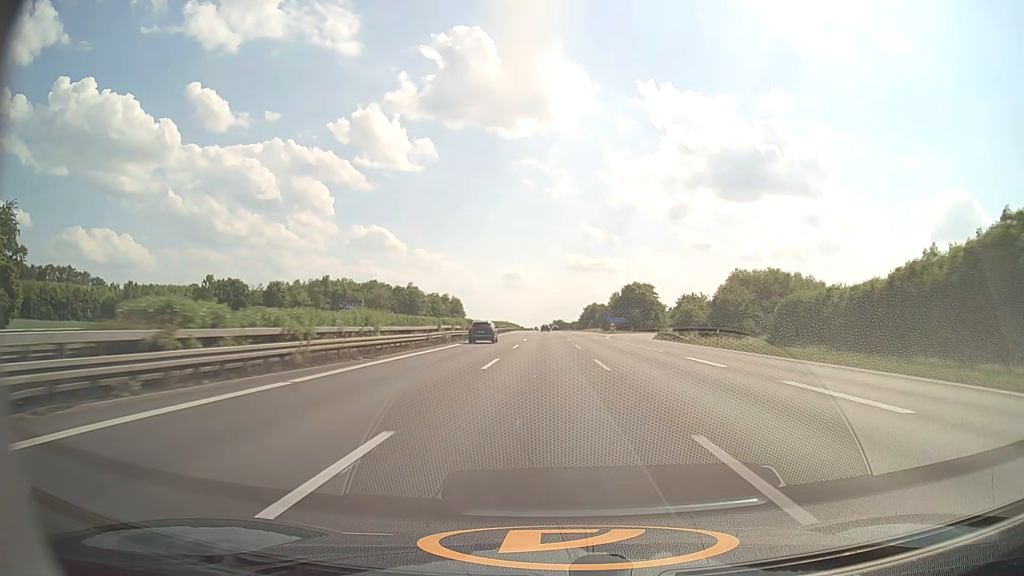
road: motorway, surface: asphalt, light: Day
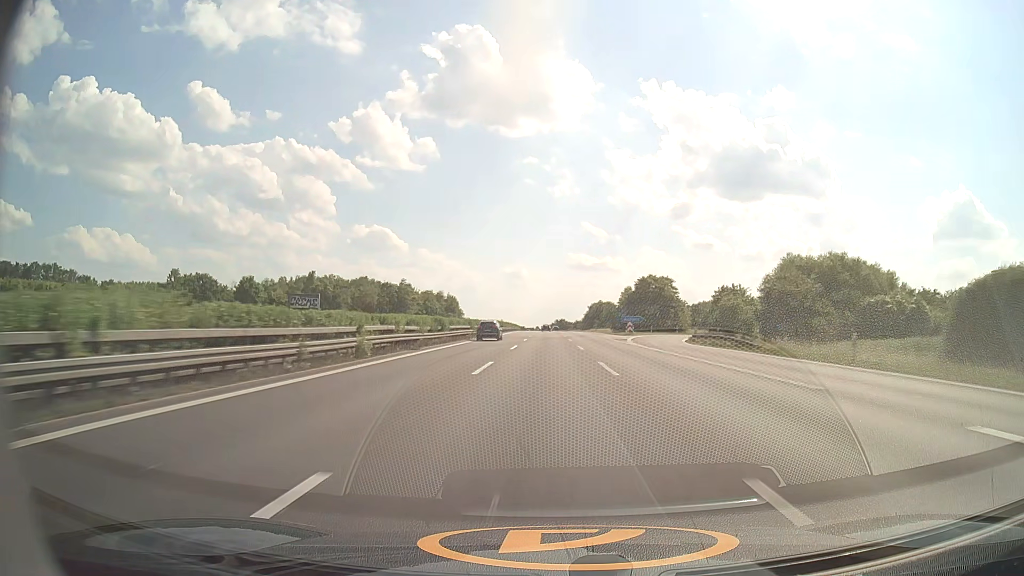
(0.0, +20.3) m; 0°
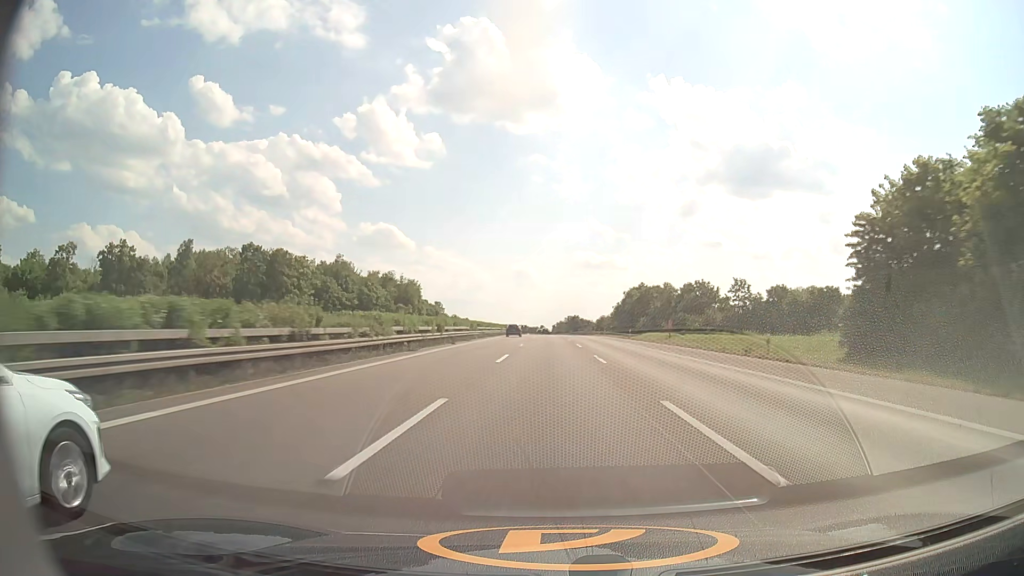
(-0.6, +101.8) m; -1°
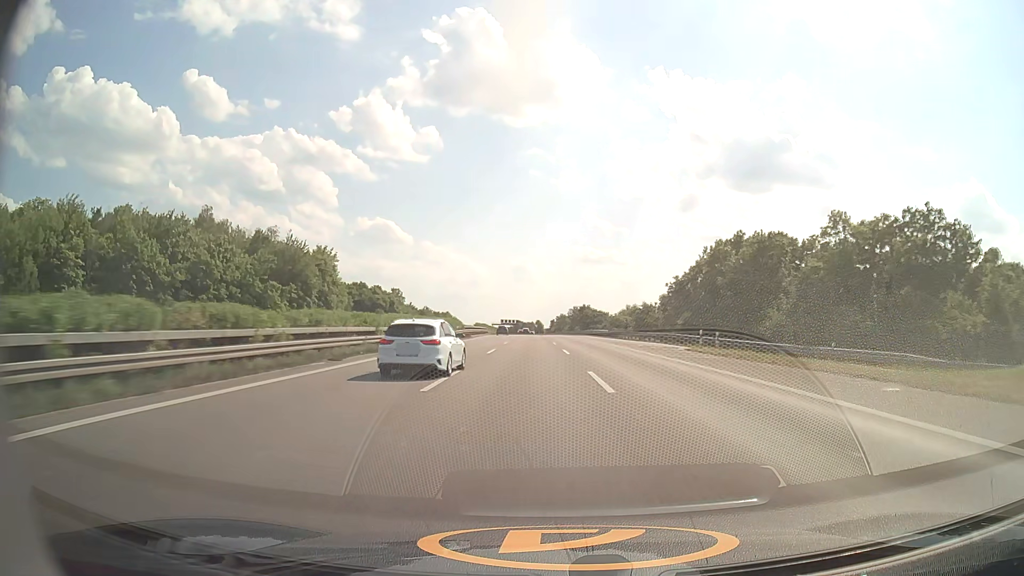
(+0.1, +81.9) m; 0°
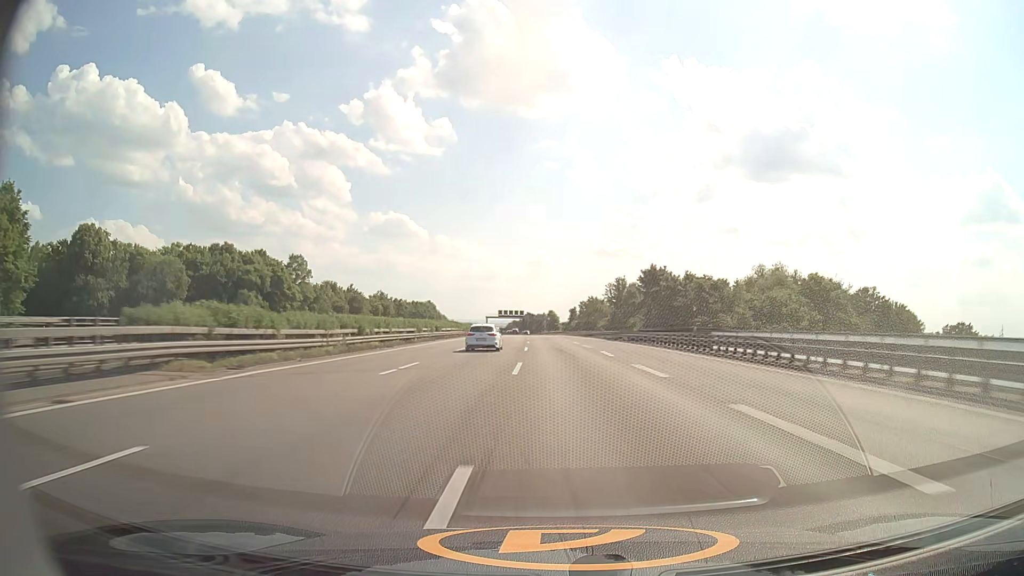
(-0.7, +102.7) m; -1°
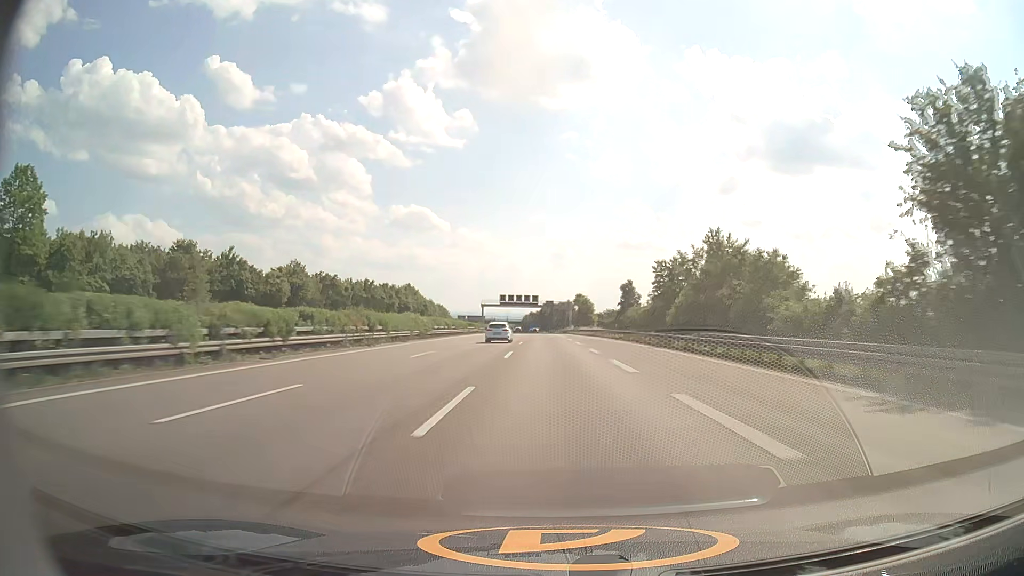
(-1.2, +82.2) m; -2°
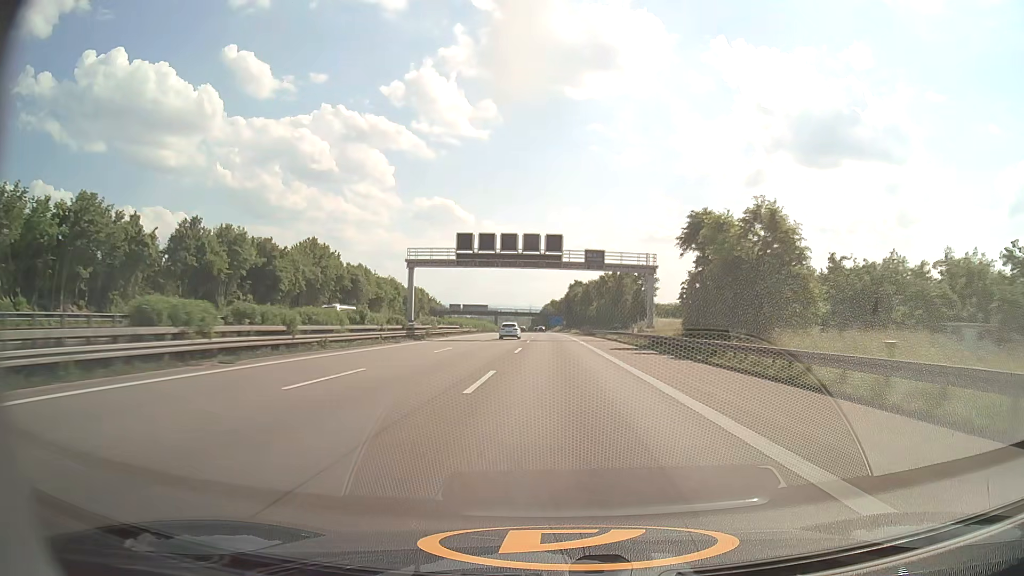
(-1.8, +103.0) m; -2°
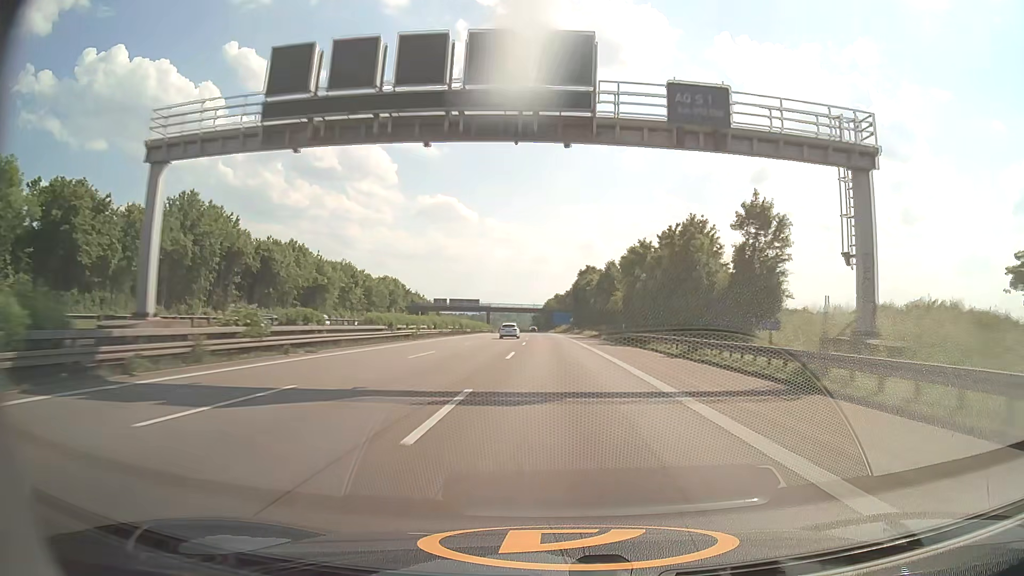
(-0.1, +41.2) m; 0°
(0, +10) (0, +20) (0, +30) (0, +40) (0, +50) (0, +60) (0, +70) (-1, +80) (-1, +90) (-1, +100) m
